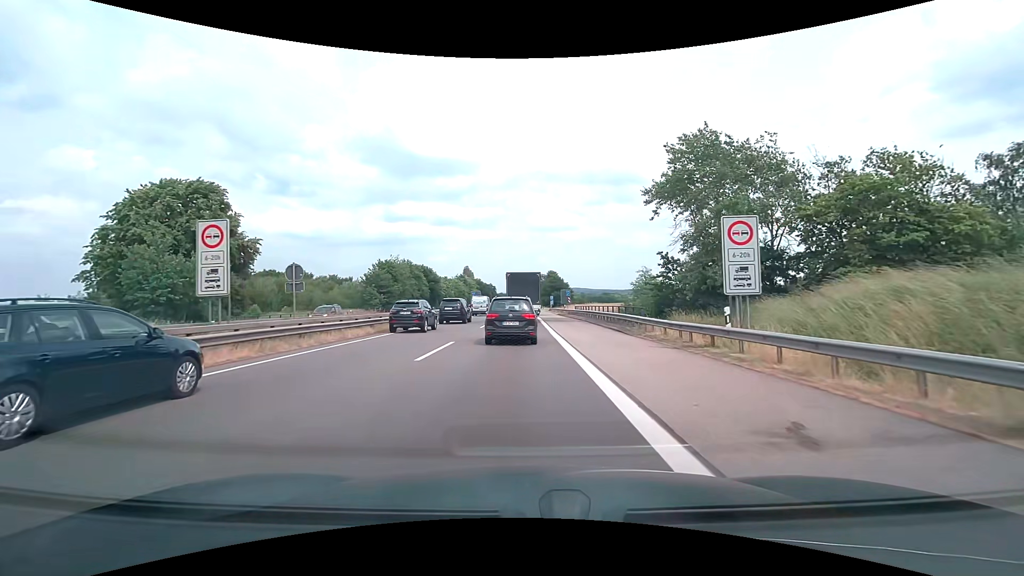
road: motorway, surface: asphalt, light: Day
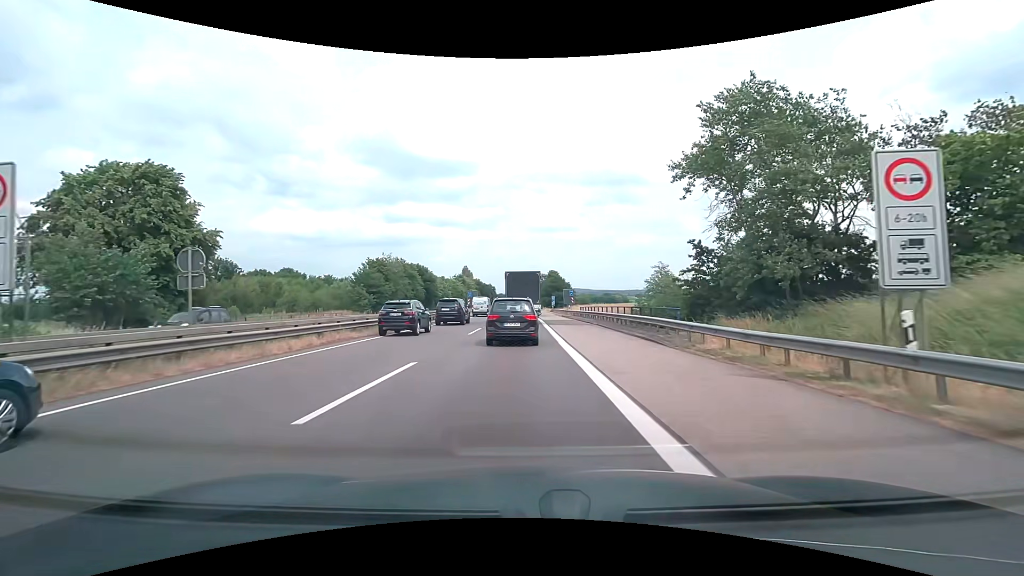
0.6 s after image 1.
(0.0, +6.4) m; 0°
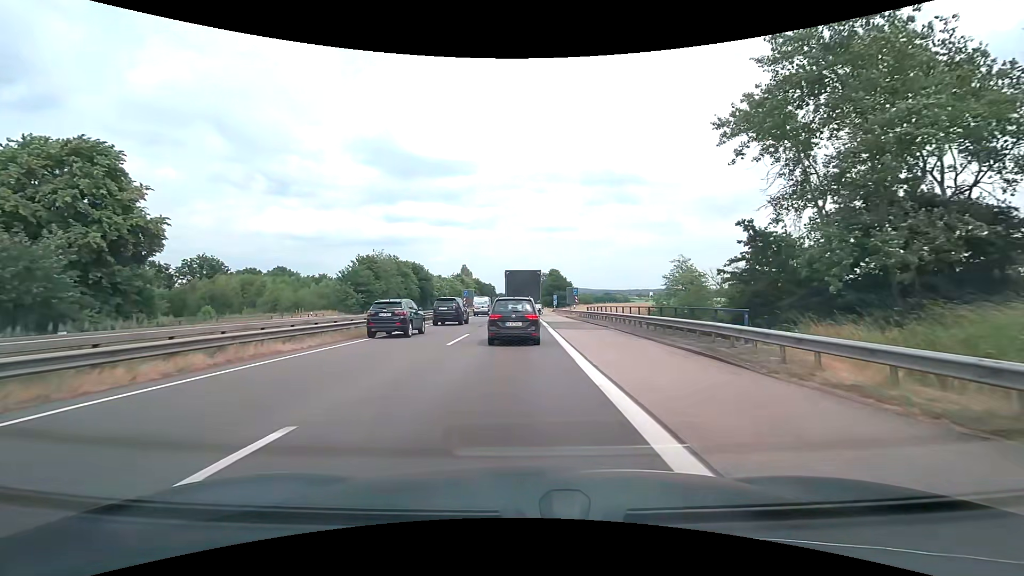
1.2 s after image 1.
(0.0, +6.3) m; 0°
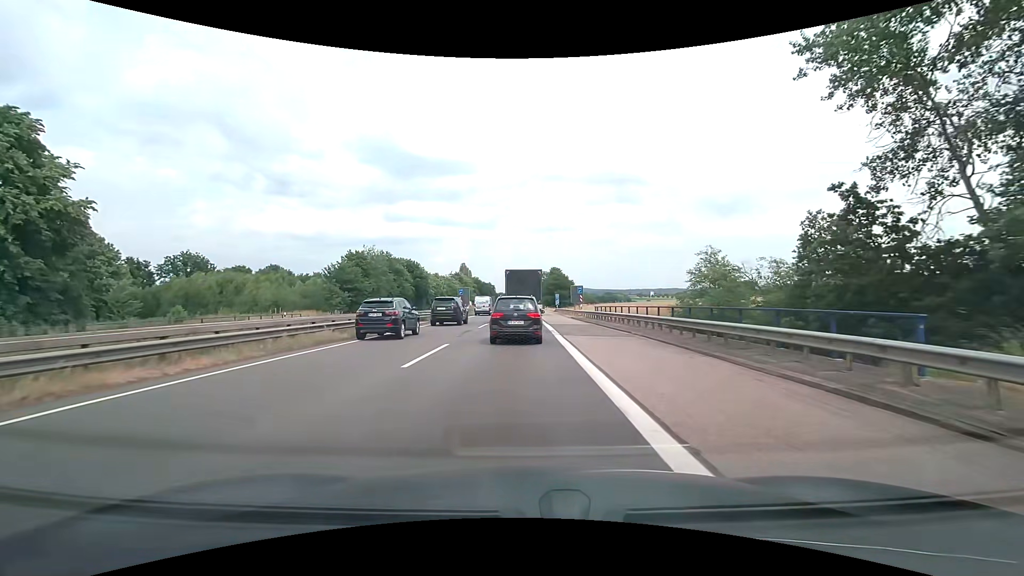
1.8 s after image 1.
(0.0, +6.3) m; 0°
